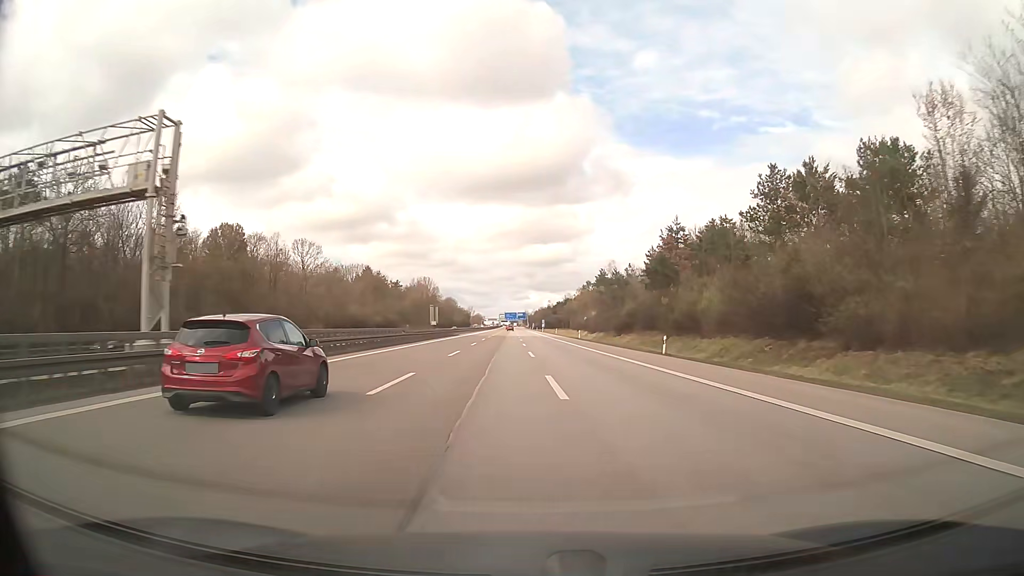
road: motorway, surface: asphalt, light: Day
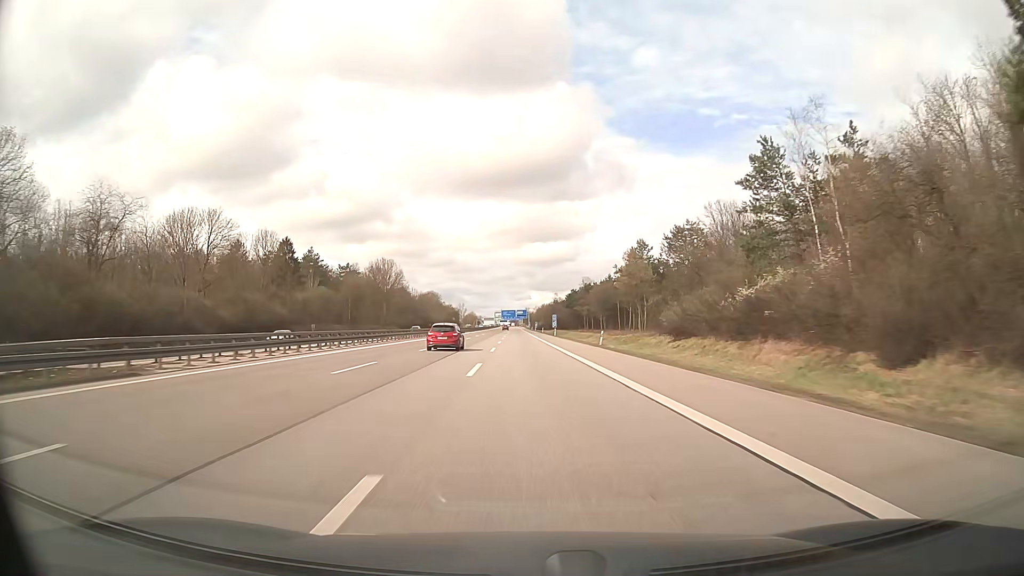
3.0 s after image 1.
(+0.3, +84.6) m; 0°
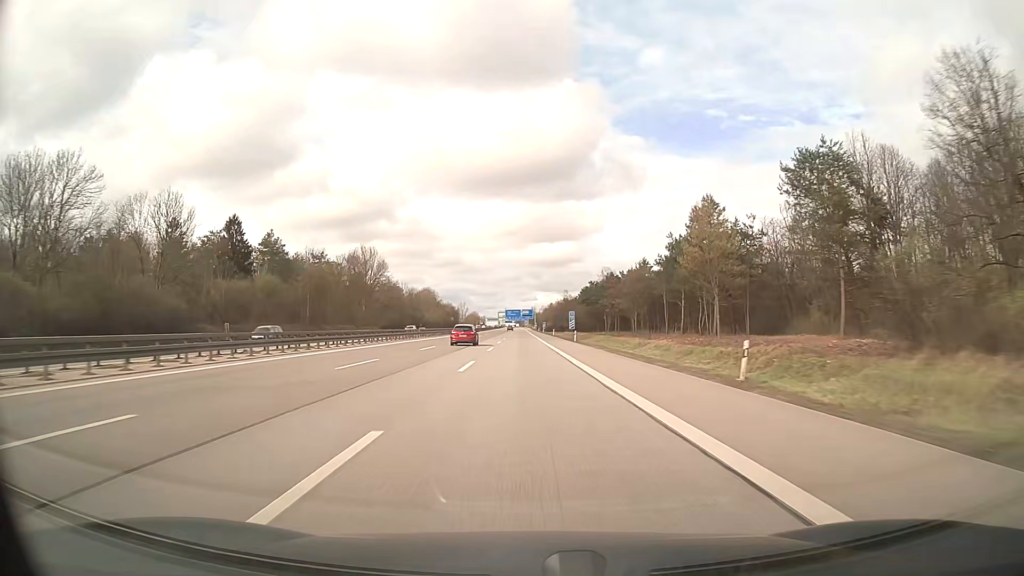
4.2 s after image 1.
(-0.2, +33.8) m; -1°
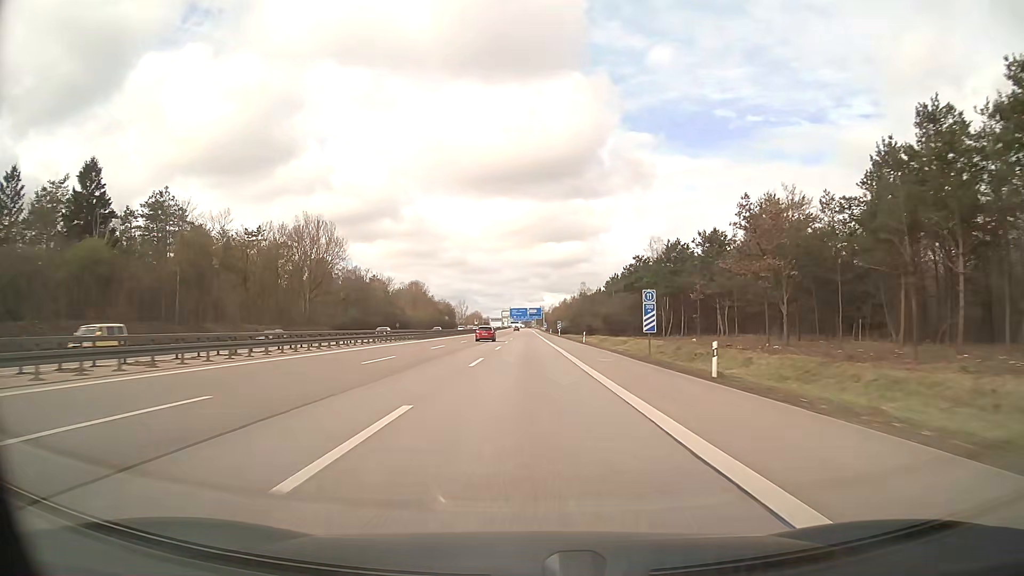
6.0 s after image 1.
(-0.4, +50.8) m; -1°
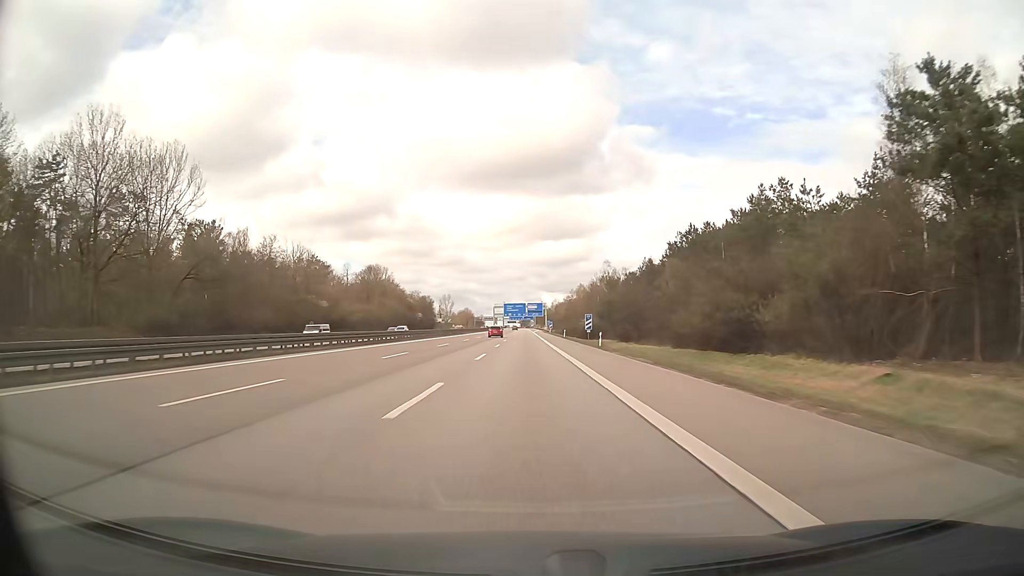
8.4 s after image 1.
(0.0, +67.7) m; 0°
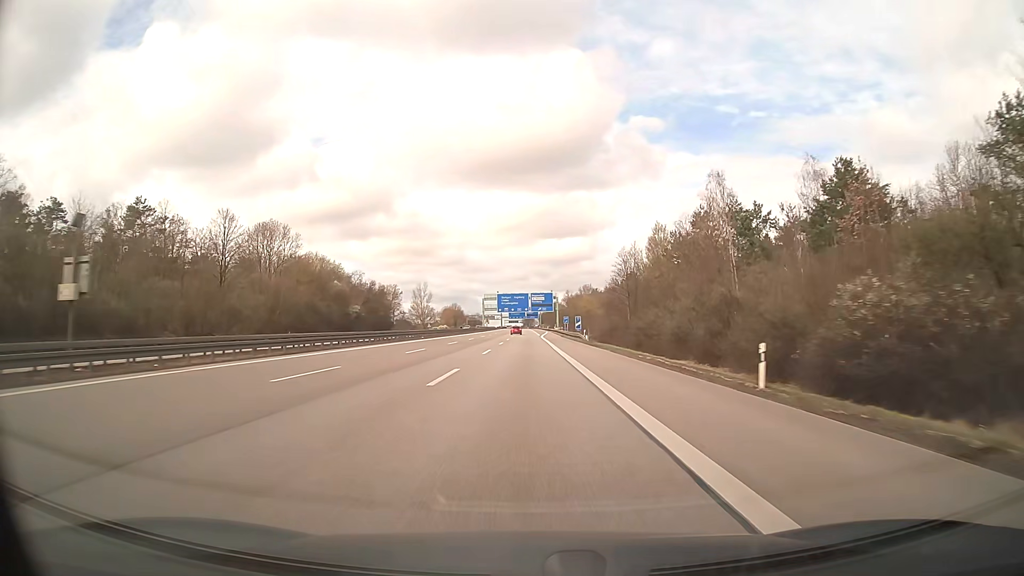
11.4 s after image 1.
(0.0, +84.6) m; 0°
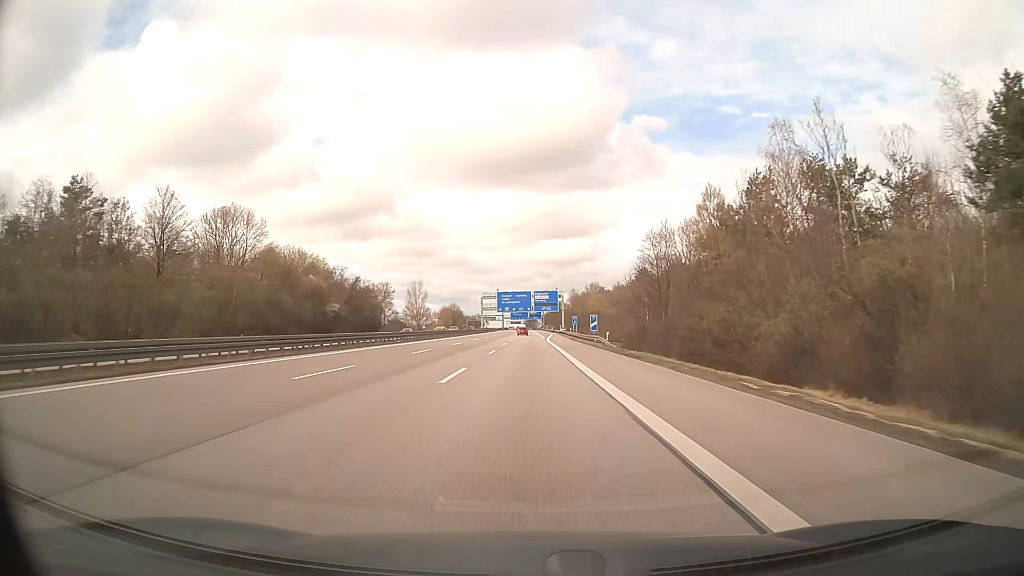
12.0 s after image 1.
(0.0, +16.9) m; 0°
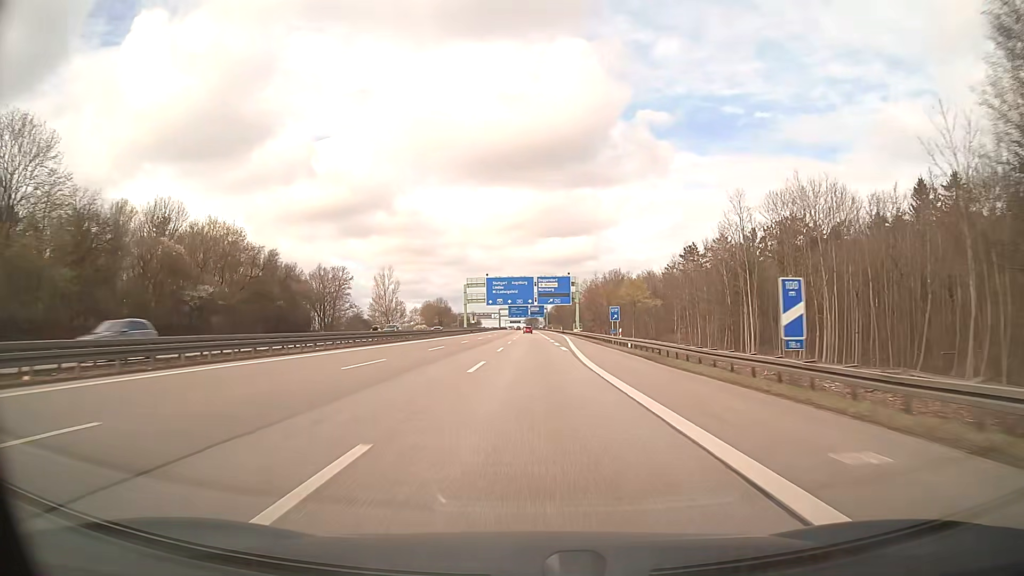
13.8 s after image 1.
(-0.1, +50.8) m; 0°
(0, +10) (0, +20) (0, +30) (0, +40) (0, +50) (0, +60) (0, +70) (0, +80) (0, +90) (+1, +100) m
